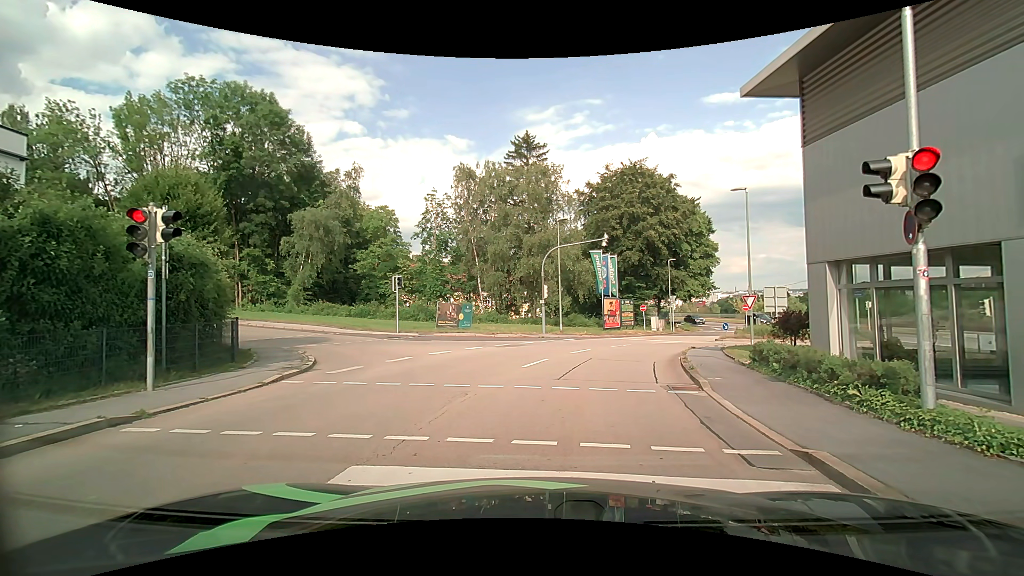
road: tertiary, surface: asphalt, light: Day
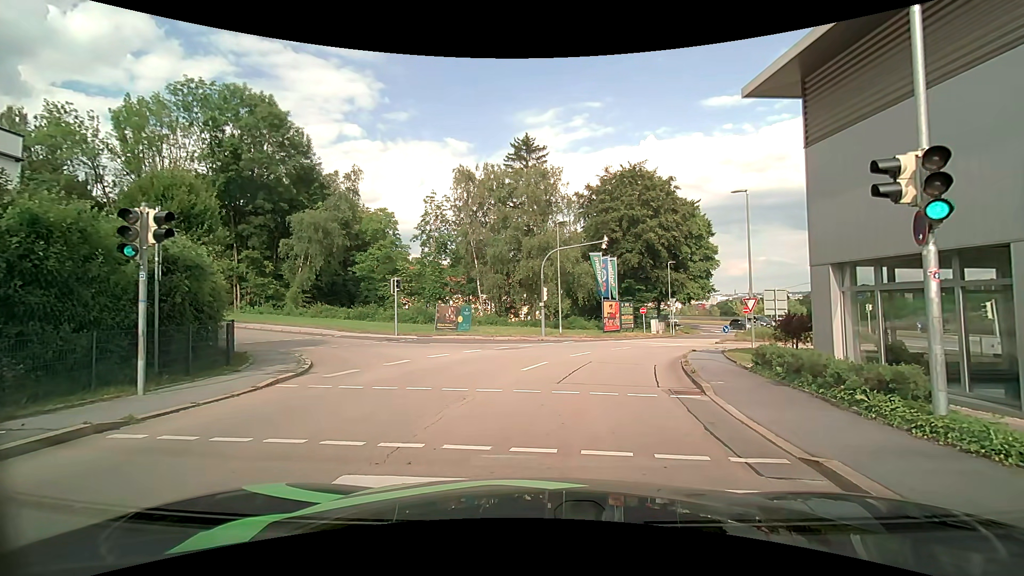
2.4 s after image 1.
(0.0, +0.2) m; 0°
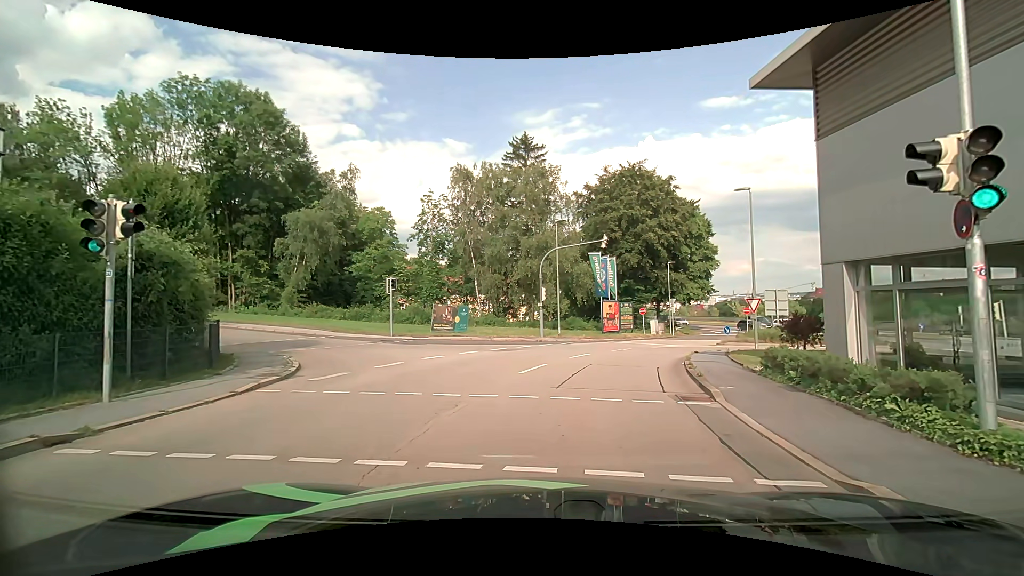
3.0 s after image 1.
(0.0, +0.7) m; +1°
(0, +10) (+2, +20) (+6, +29) (+14, +34) (+24, +34) (+31, +27) (+34, +18) (+35, +8) (+37, -2) (+38, -12) m
